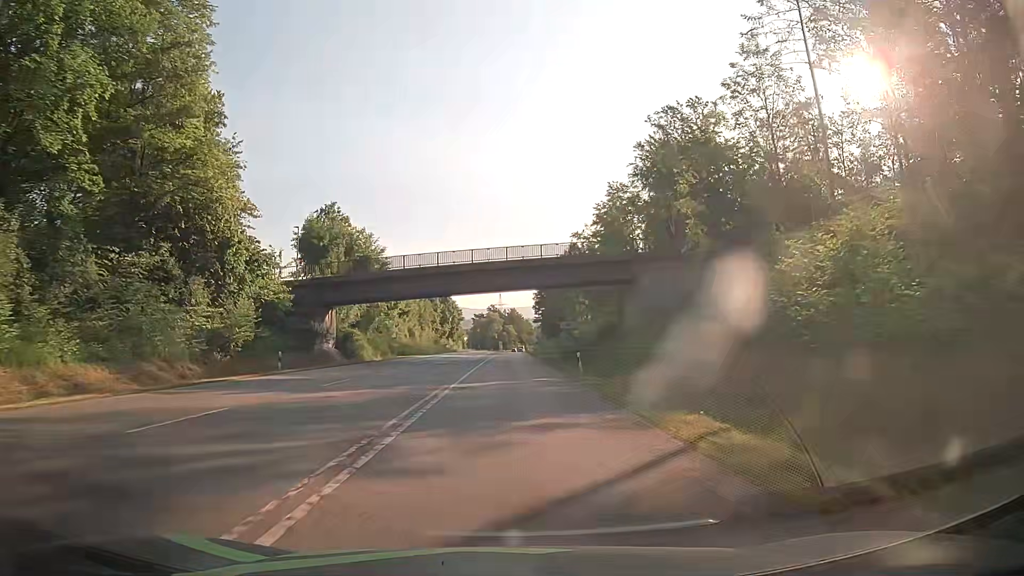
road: secondary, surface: asphalt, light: Day
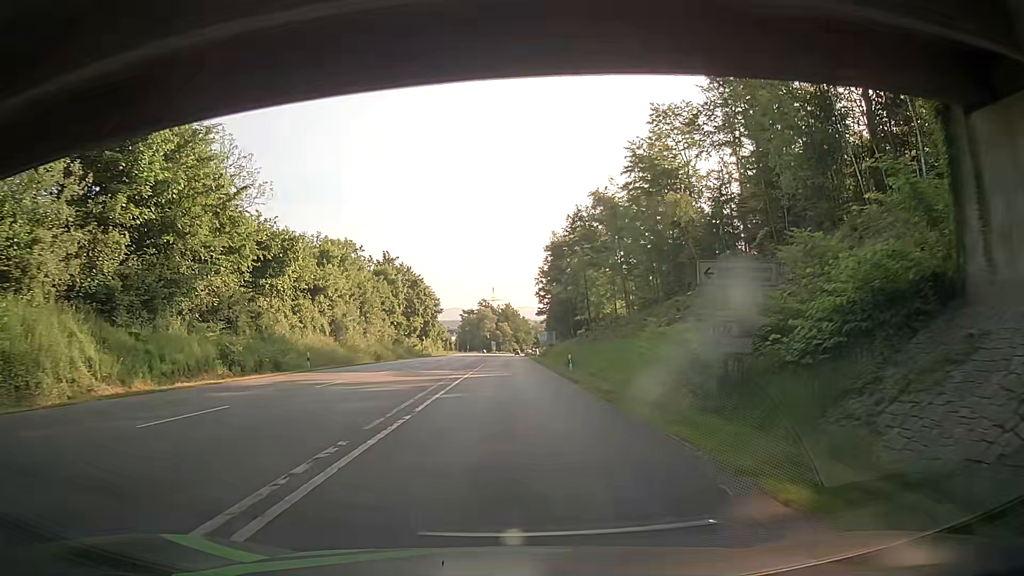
(+0.2, +45.4) m; 0°
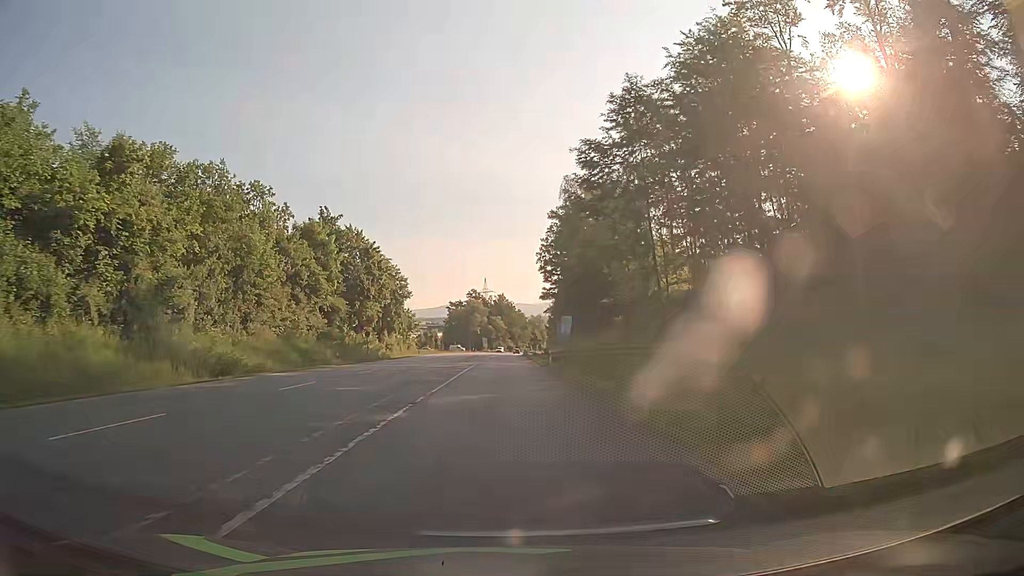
(+0.3, +36.1) m; 0°
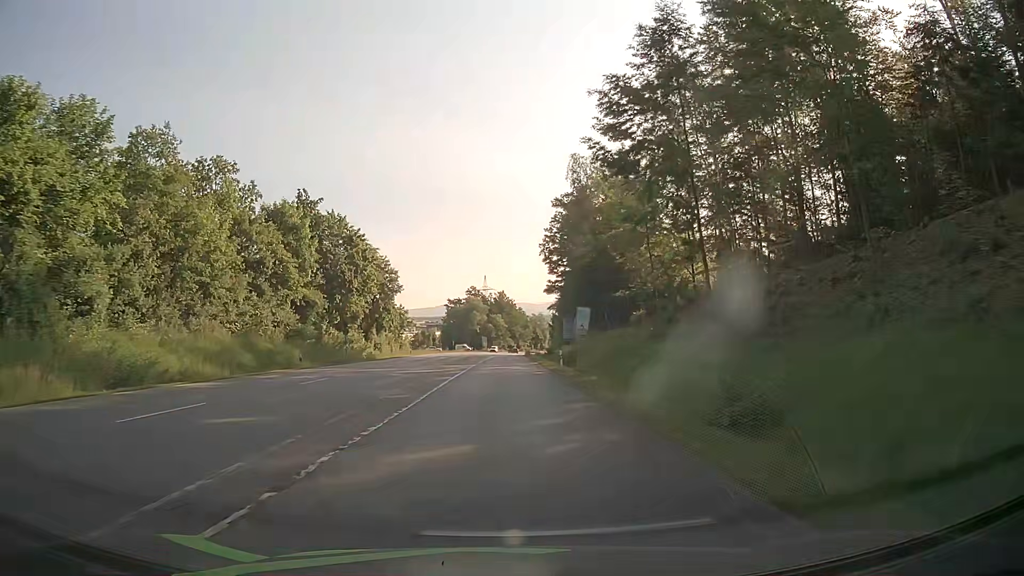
(0.0, +9.0) m; 0°
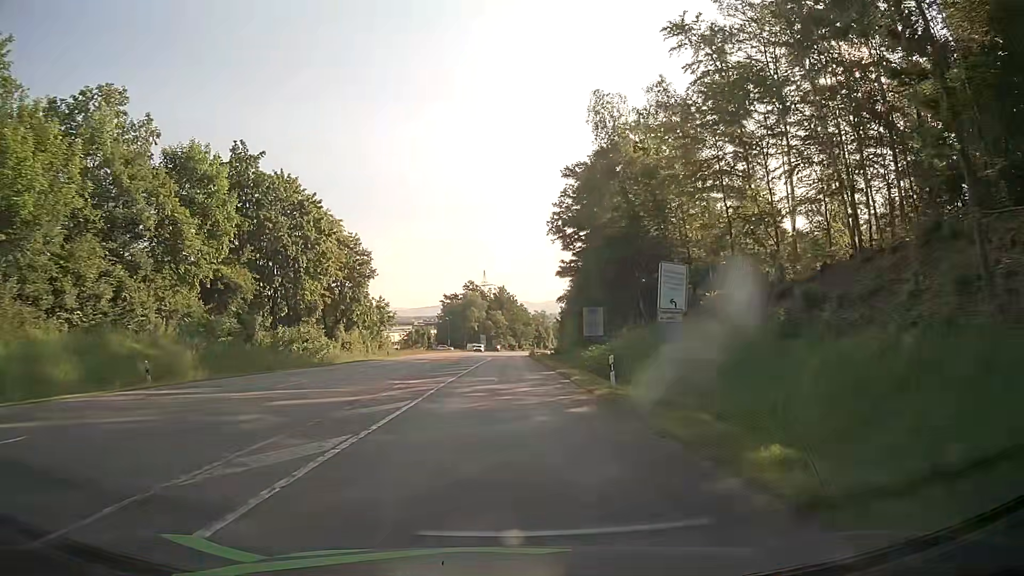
(-0.1, +18.1) m; 0°
(0, +10) (0, +20) (0, +30) (0, +40) (0, +50) (0, +60) (0, +70) (0, +80) (+1, +90) (+1, +100) m
